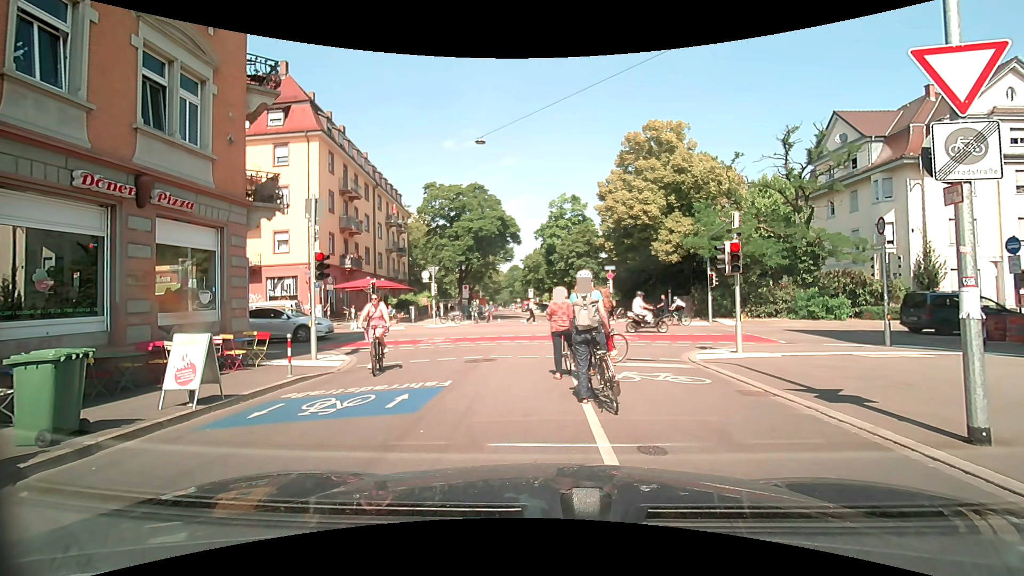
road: residential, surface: asphalt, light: Day
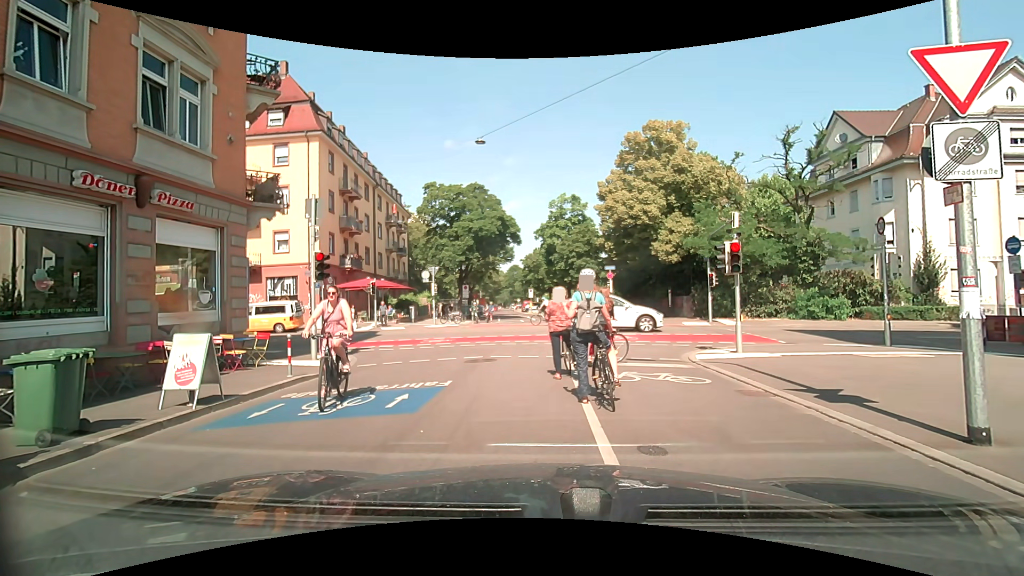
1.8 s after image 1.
(0.0, 0.0) m; 0°
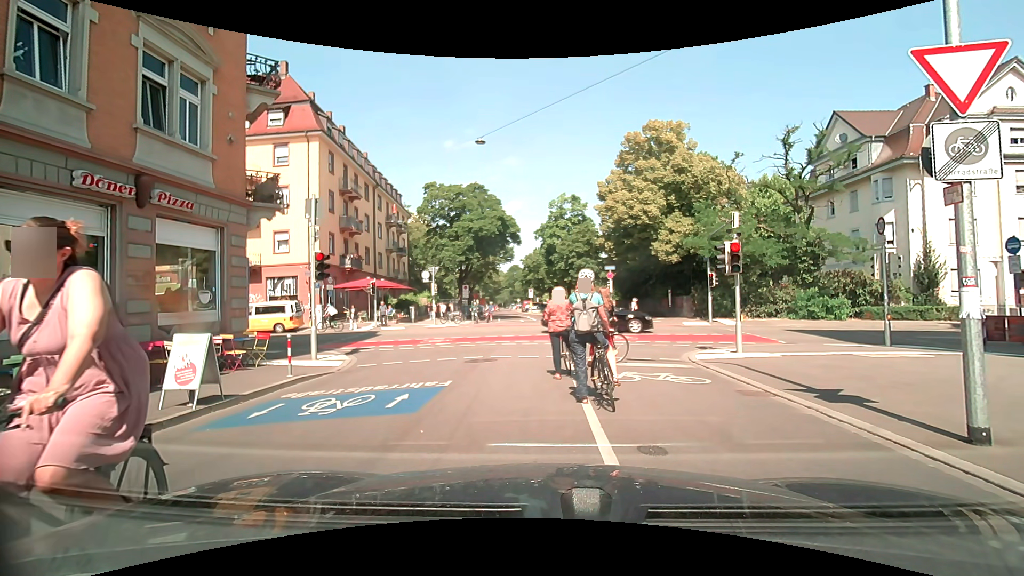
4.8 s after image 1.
(0.0, 0.0) m; 0°
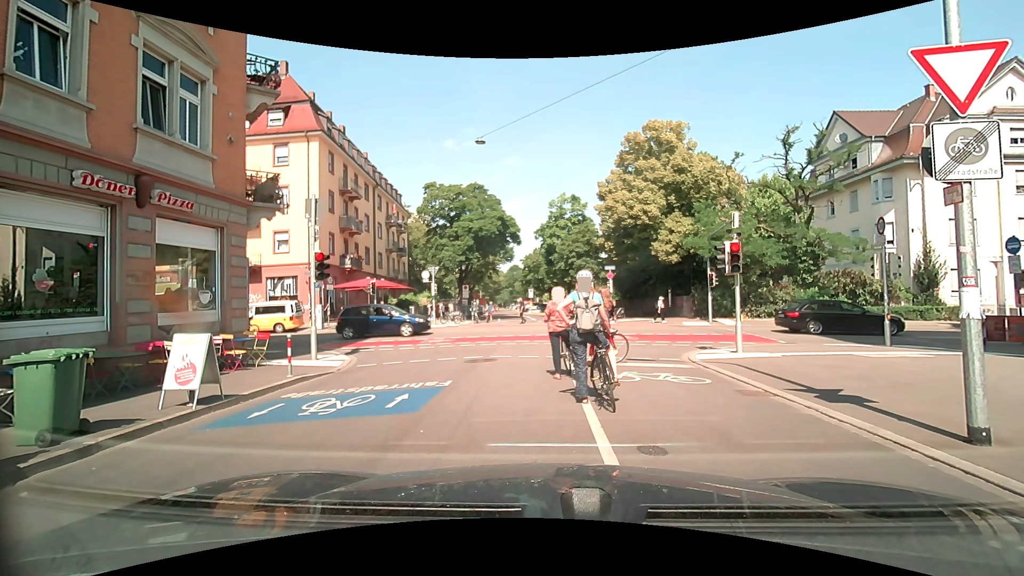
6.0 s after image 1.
(0.0, 0.0) m; 0°
